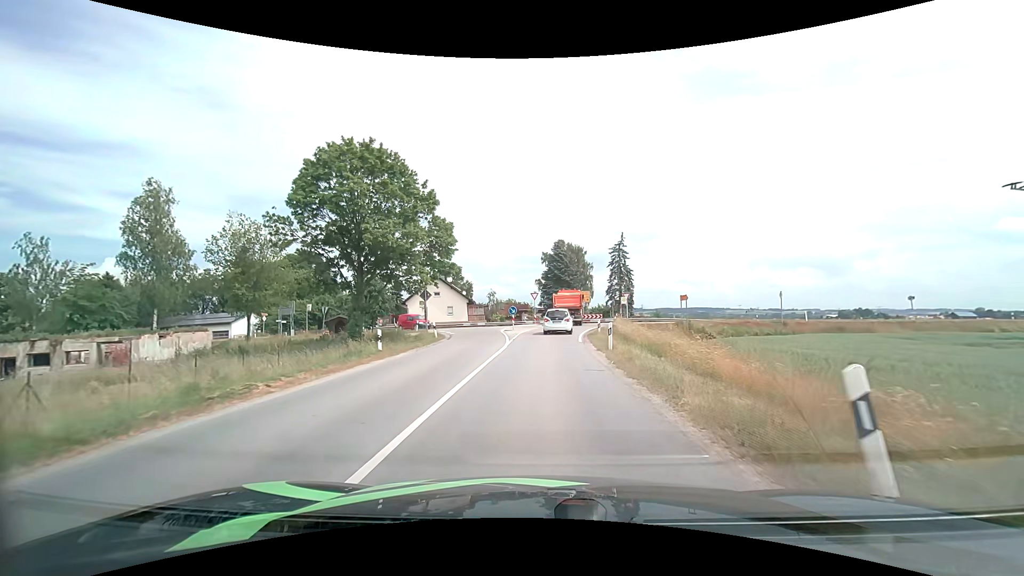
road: secondary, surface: asphalt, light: Day
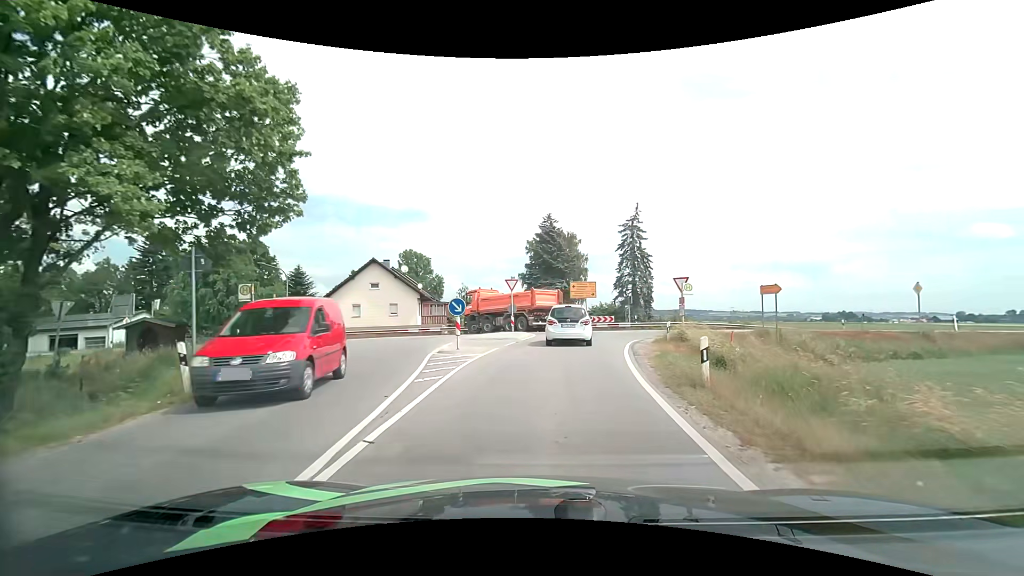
(+0.2, +20.7) m; +2°
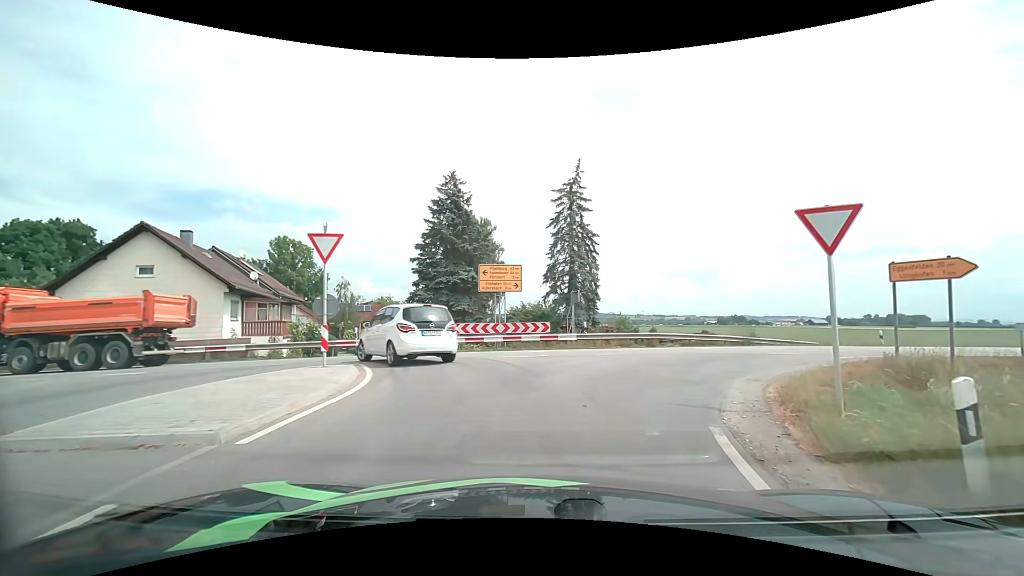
(+1.1, +17.4) m; +10°
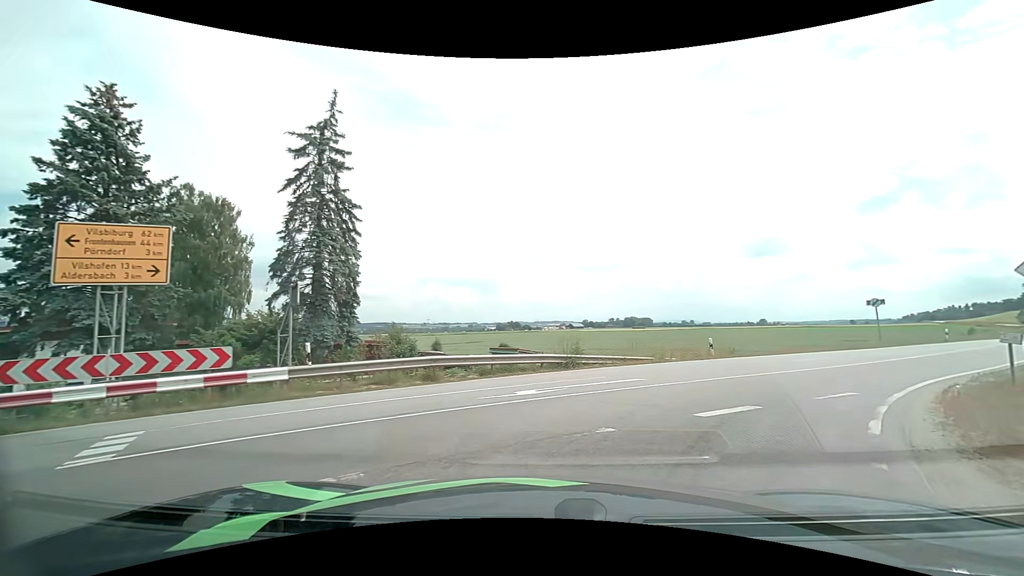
(+1.9, +11.4) m; +24°
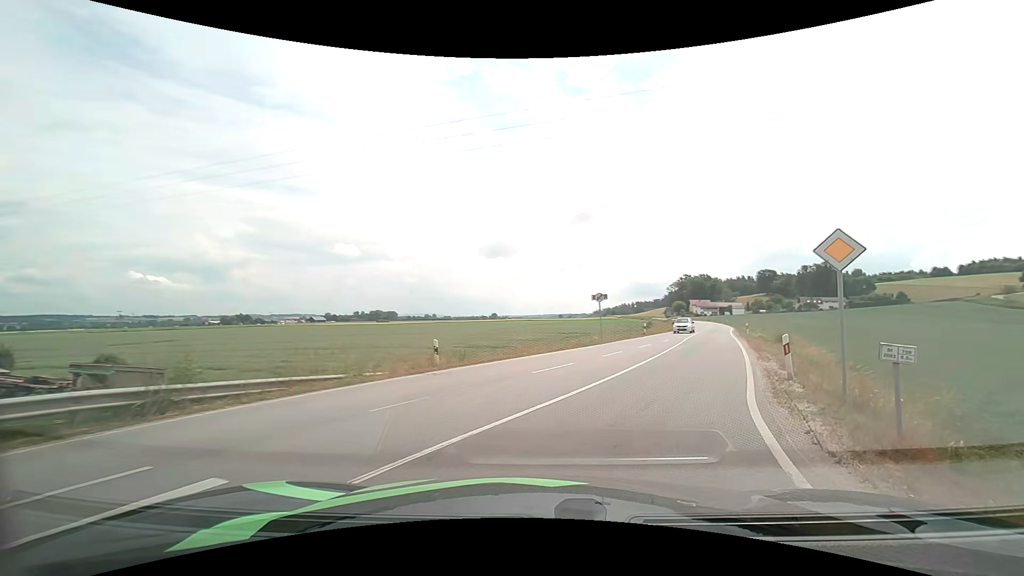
(+2.0, +7.9) m; +27°
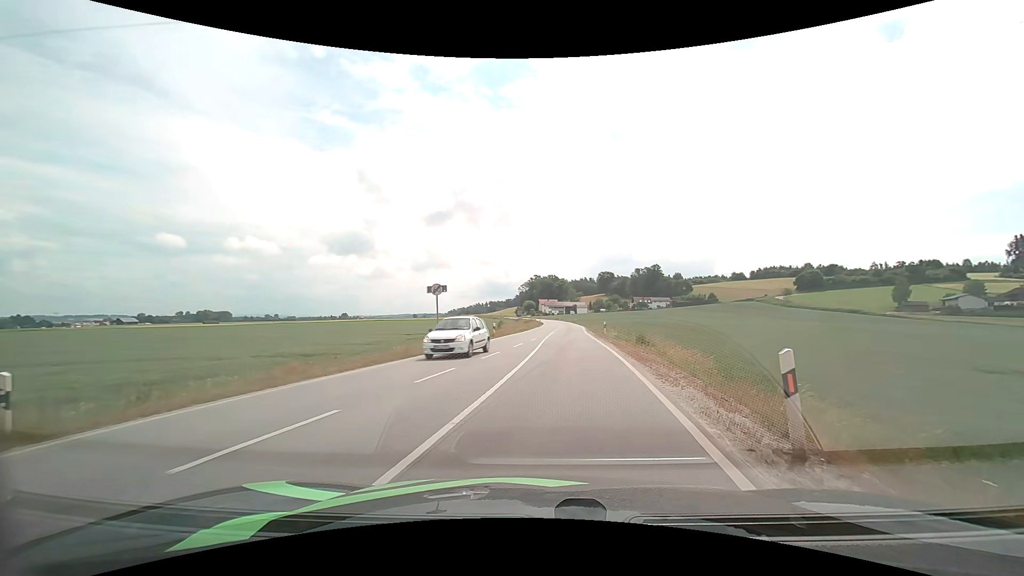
(+1.5, +8.3) m; +17°
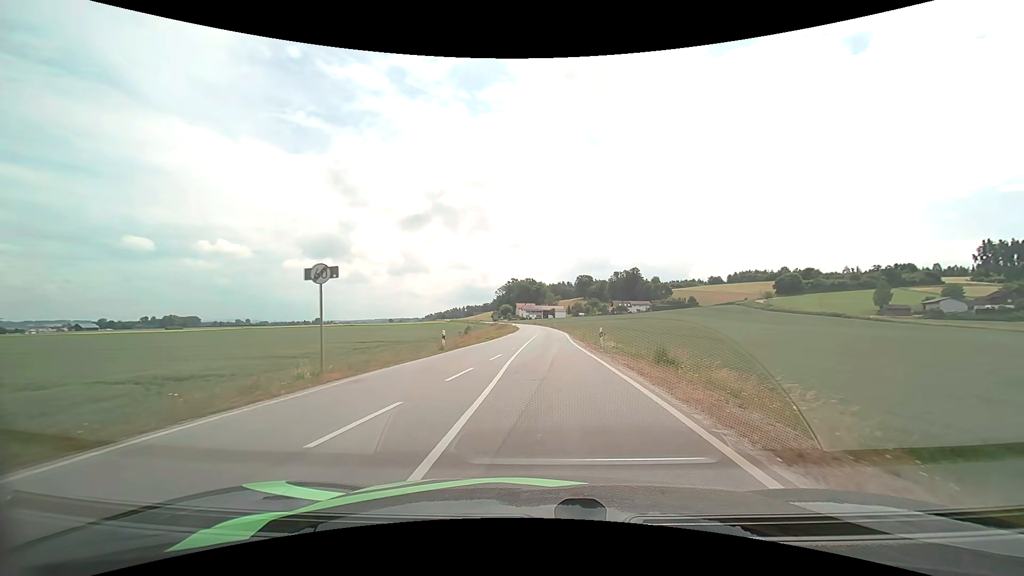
(+0.5, +11.3) m; +3°
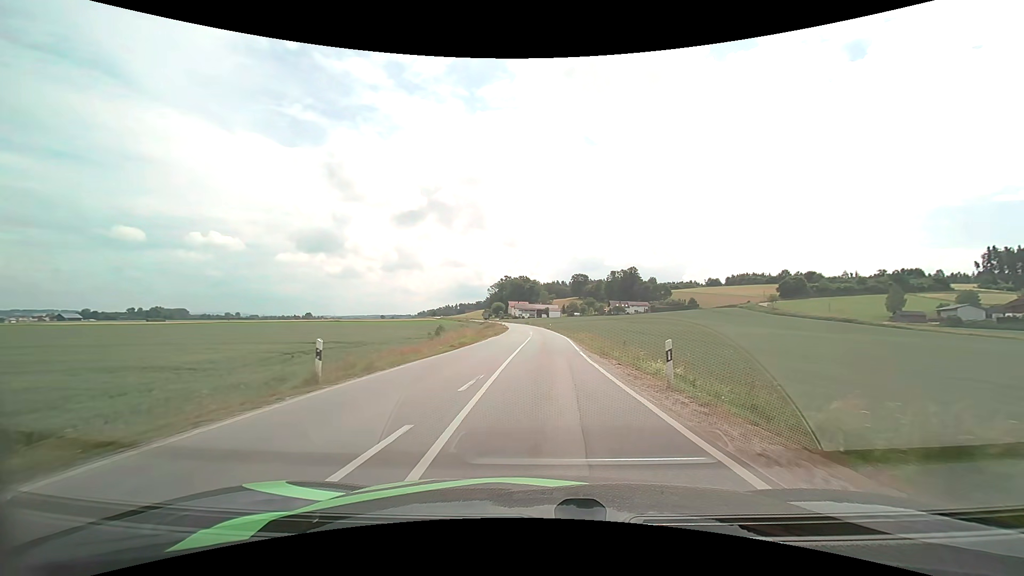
(+0.1, +14.3) m; +1°
(0, +10) (0, +20) (0, +30) (+1, +40) (+1, +50) (+1, +60) (0, +70) (0, +80) (0, +90) (-1, +100) m
